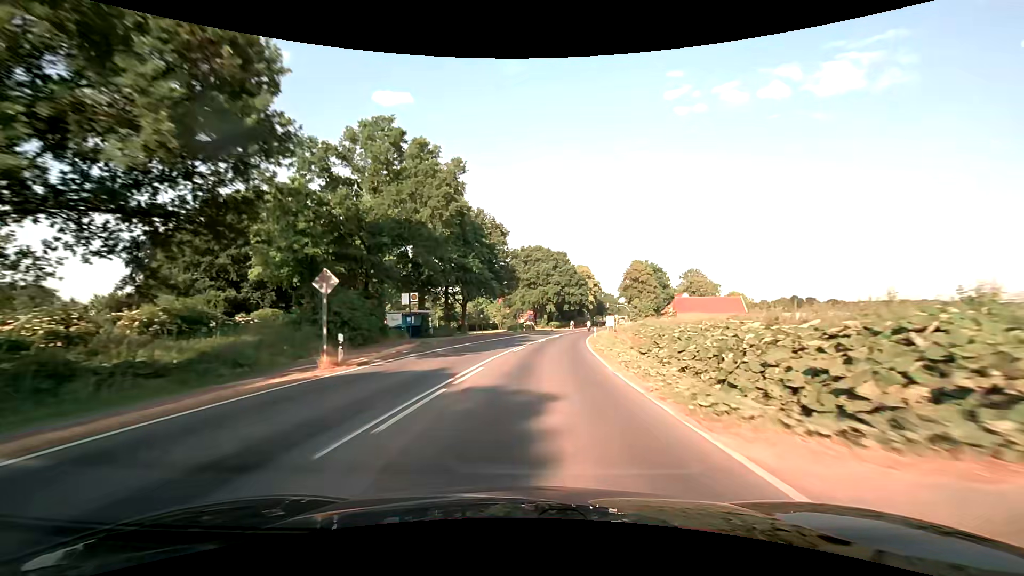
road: secondary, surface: asphalt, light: Day
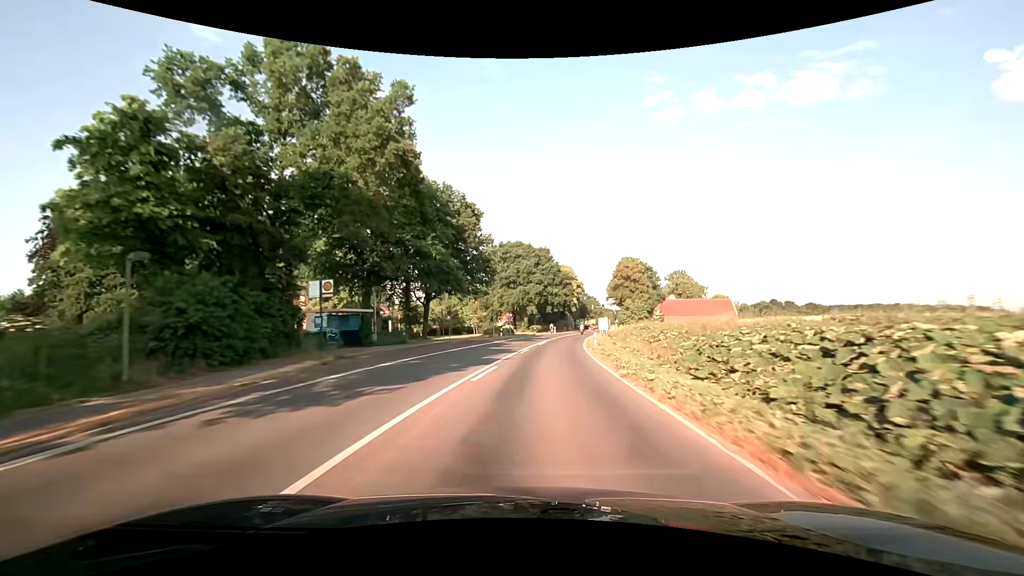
(+0.2, +11.4) m; +2°
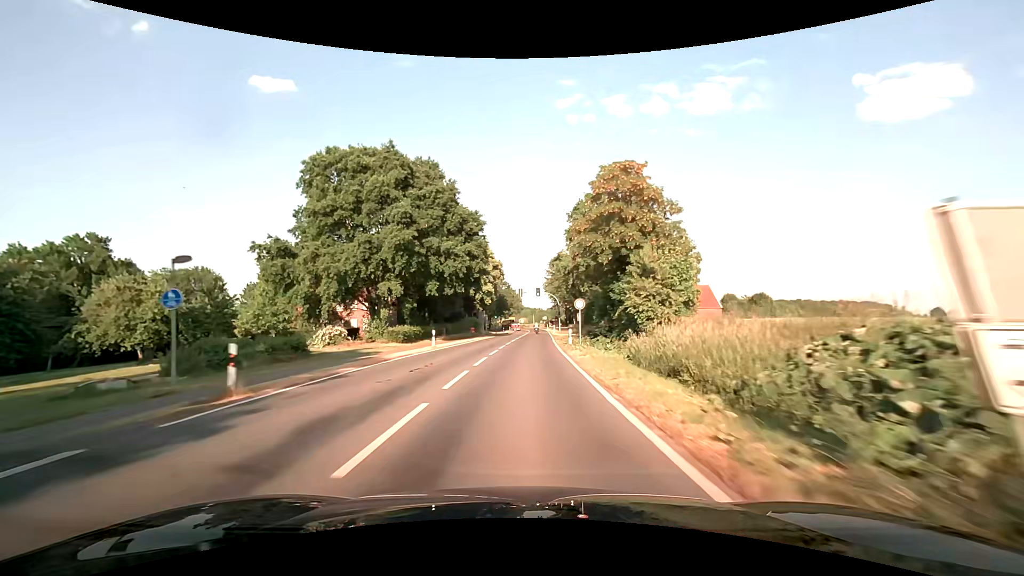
(+5.6, +57.1) m; +10°
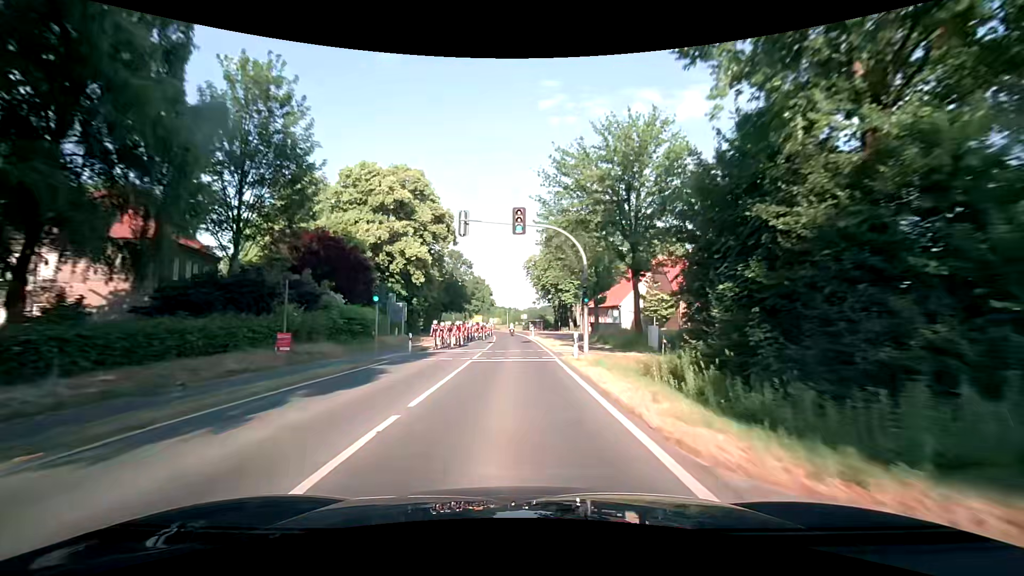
(+1.6, +54.5) m; +3°
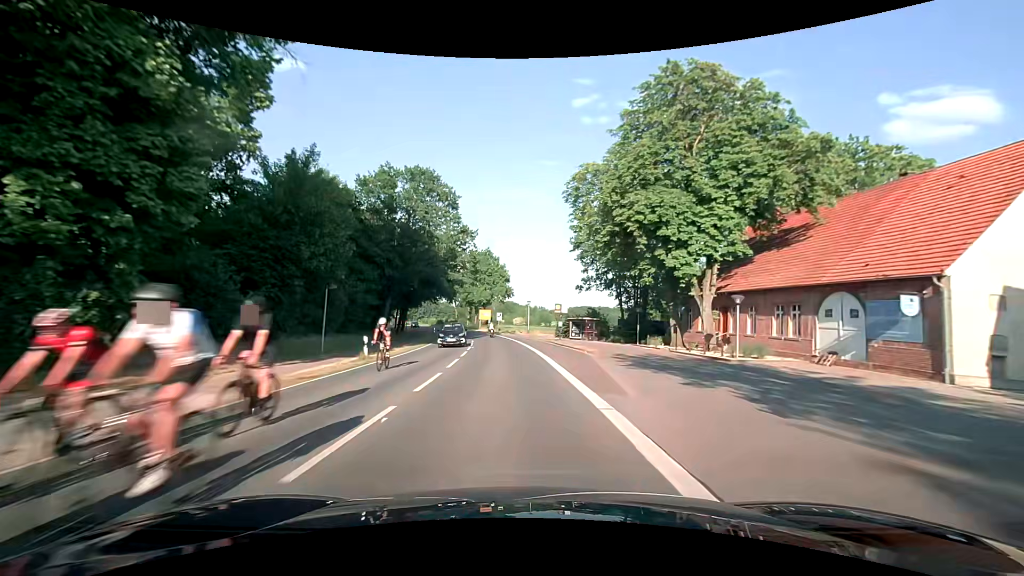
(-0.4, +53.5) m; -3°
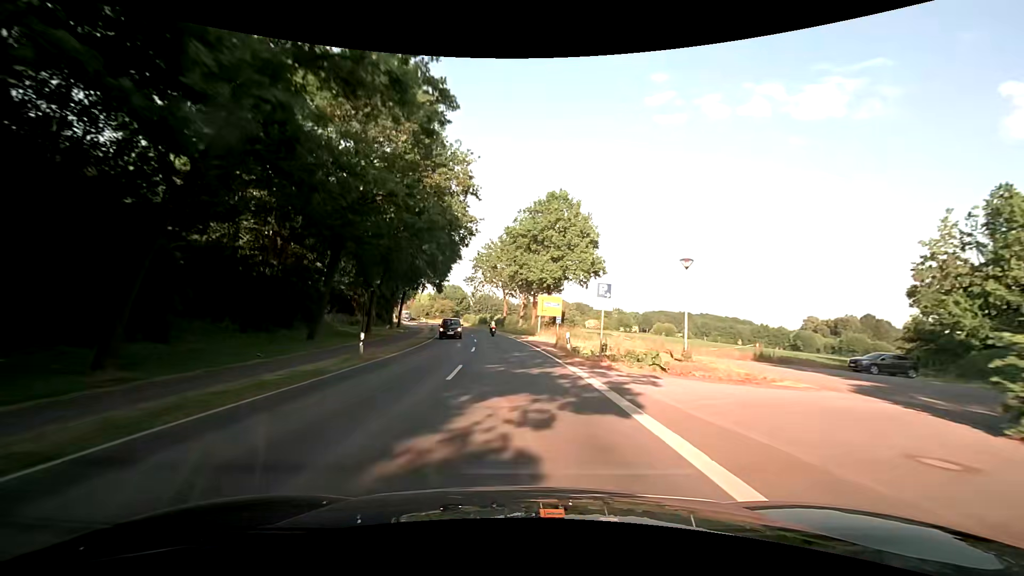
(-3.2, +52.5) m; -8°
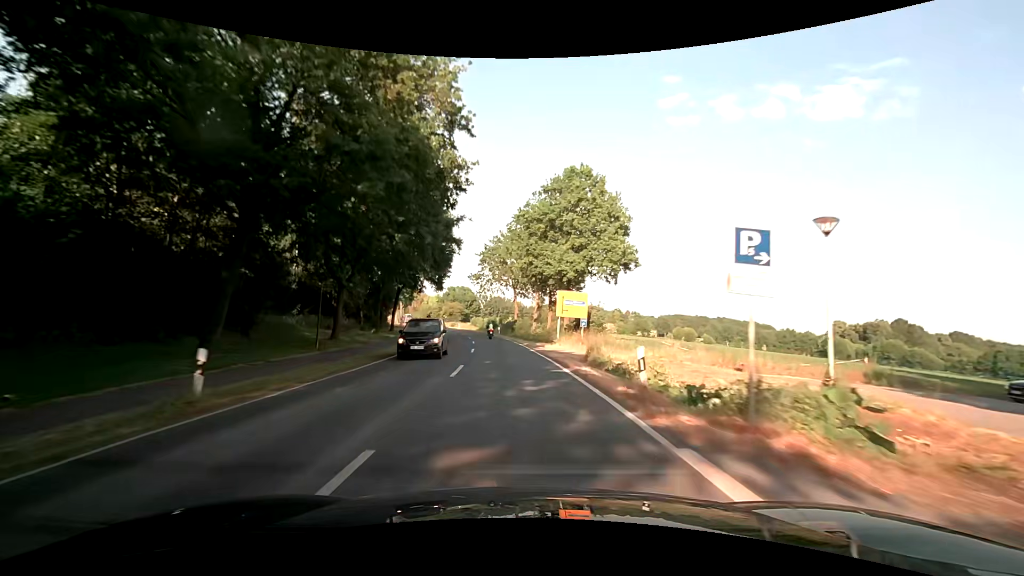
(0.0, +10.6) m; -1°
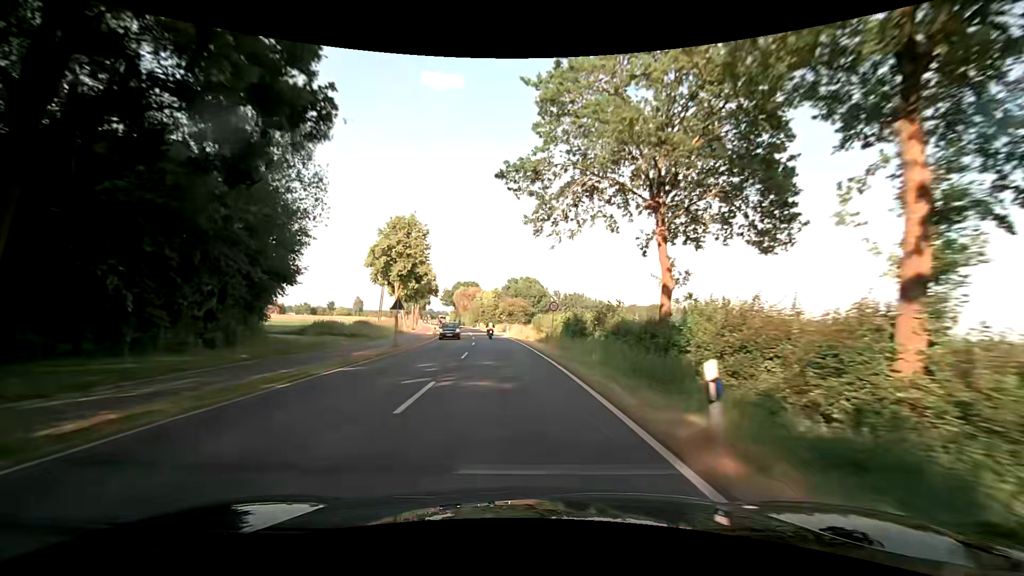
(-3.6, +54.1) m; -8°
(0, +10) (-1, +20) (-1, +30) (-2, +40) (-3, +50) (-4, +60) (-6, +70) (-7, +80) (-9, +89) (-11, +99) m
